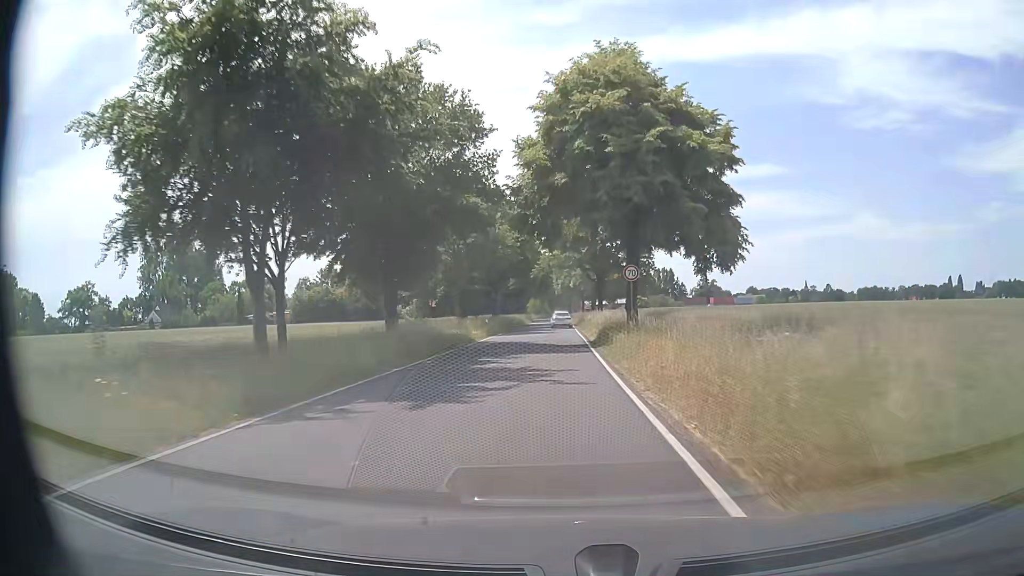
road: secondary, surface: asphalt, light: Day
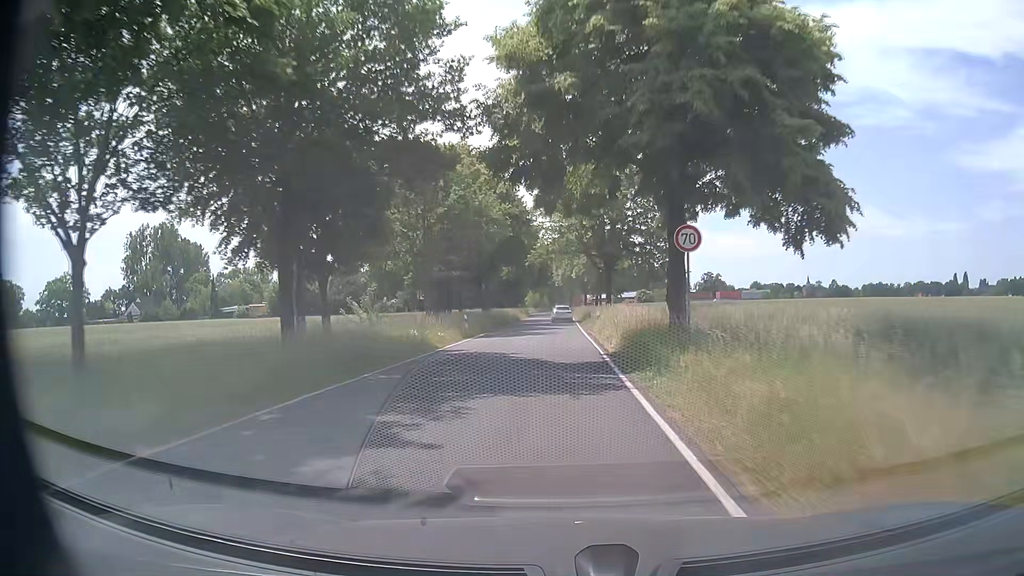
(0.0, +11.2) m; +1°
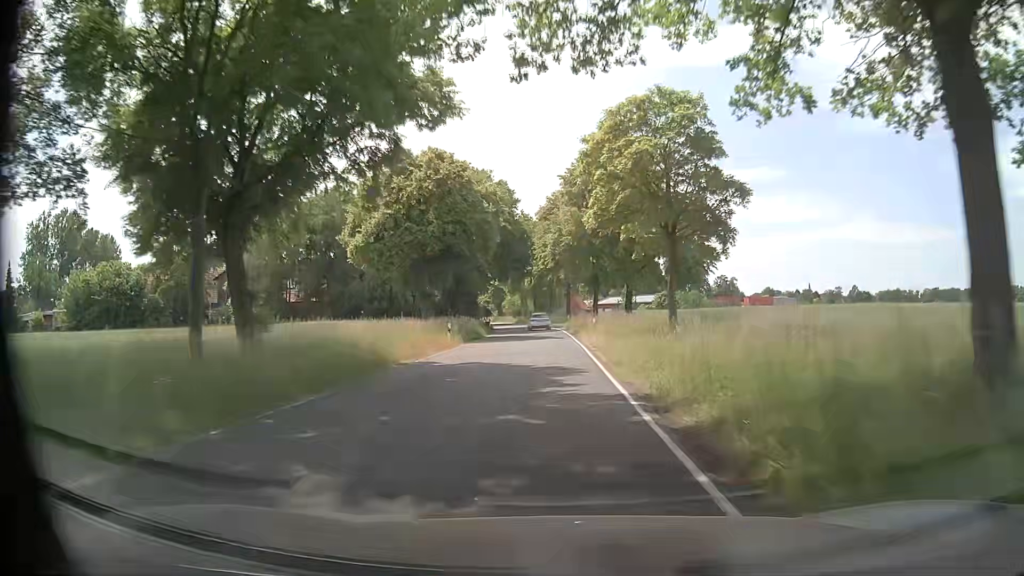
(-0.3, +54.5) m; 0°
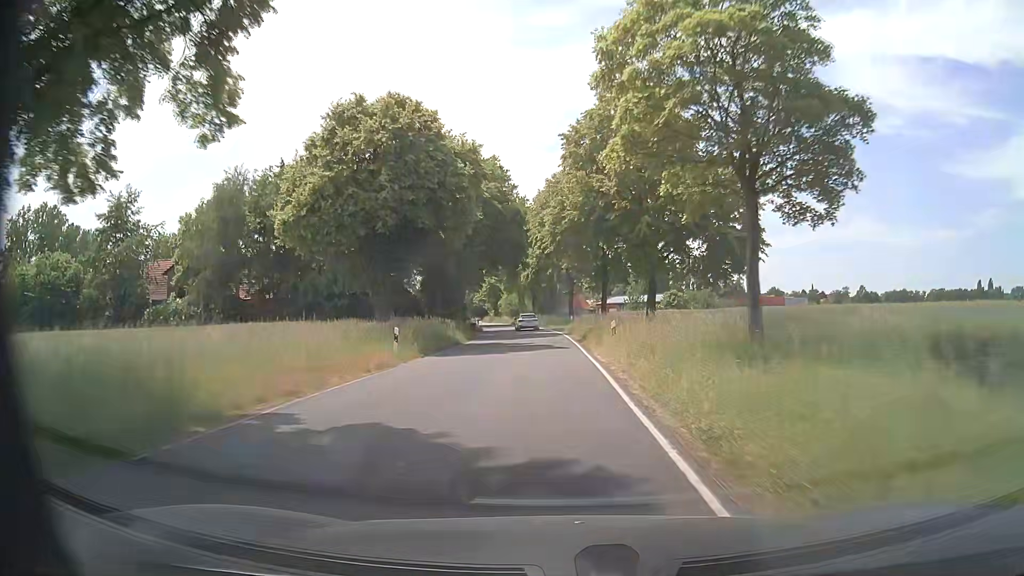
(0.0, +11.0) m; +1°
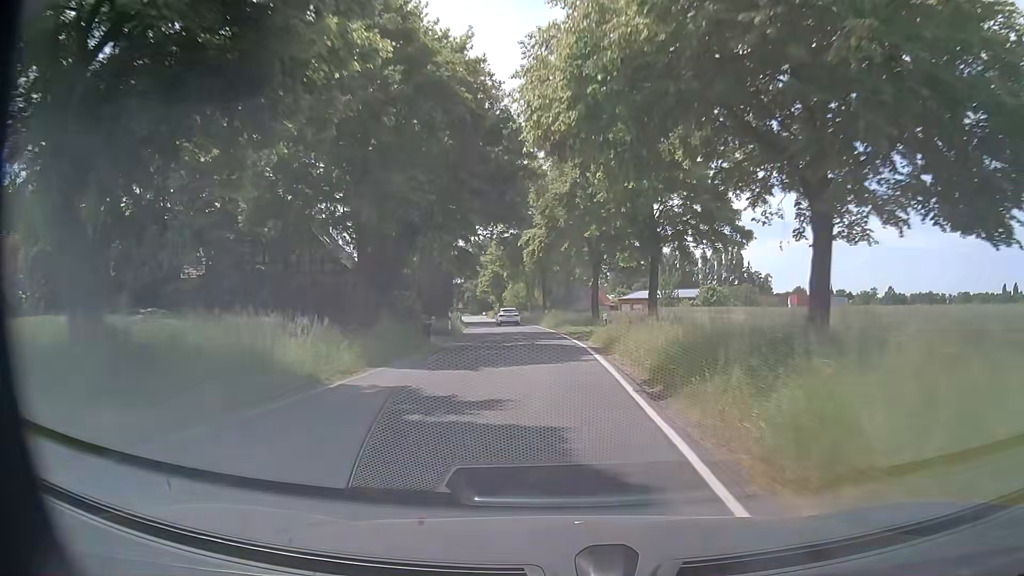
(-0.5, +21.9) m; -2°
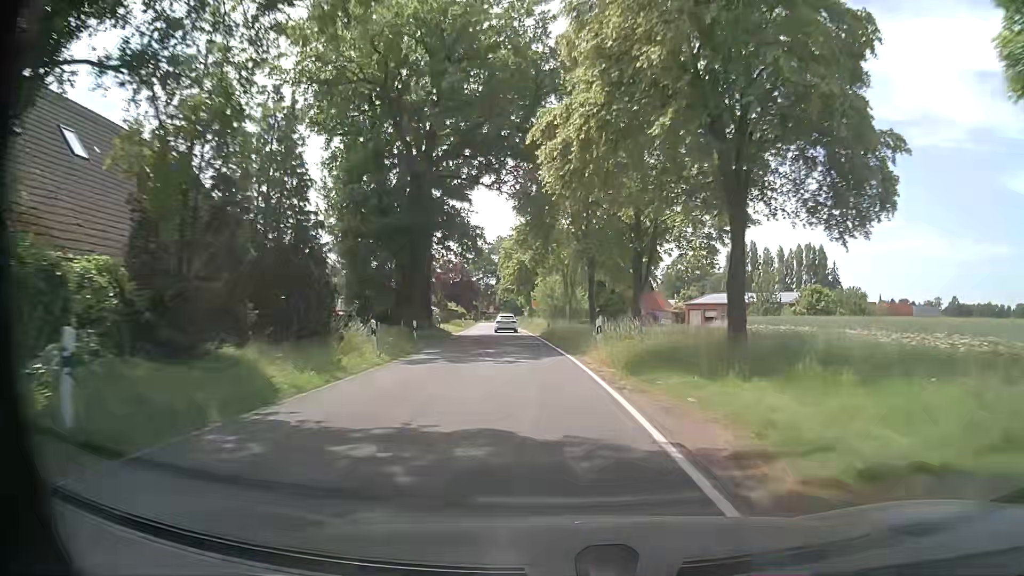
(-0.7, +31.6) m; -4°
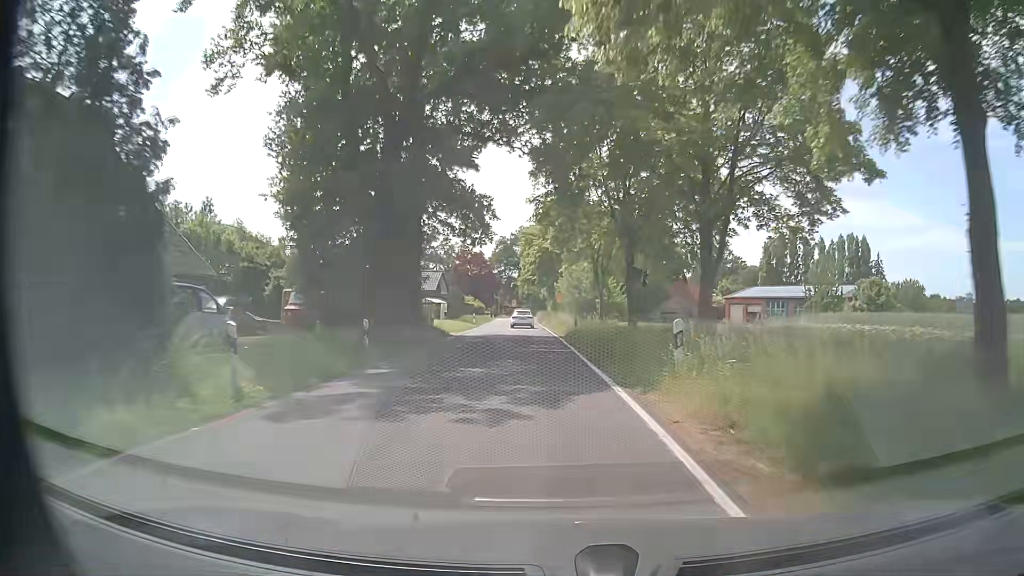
(-0.1, +10.3) m; -1°
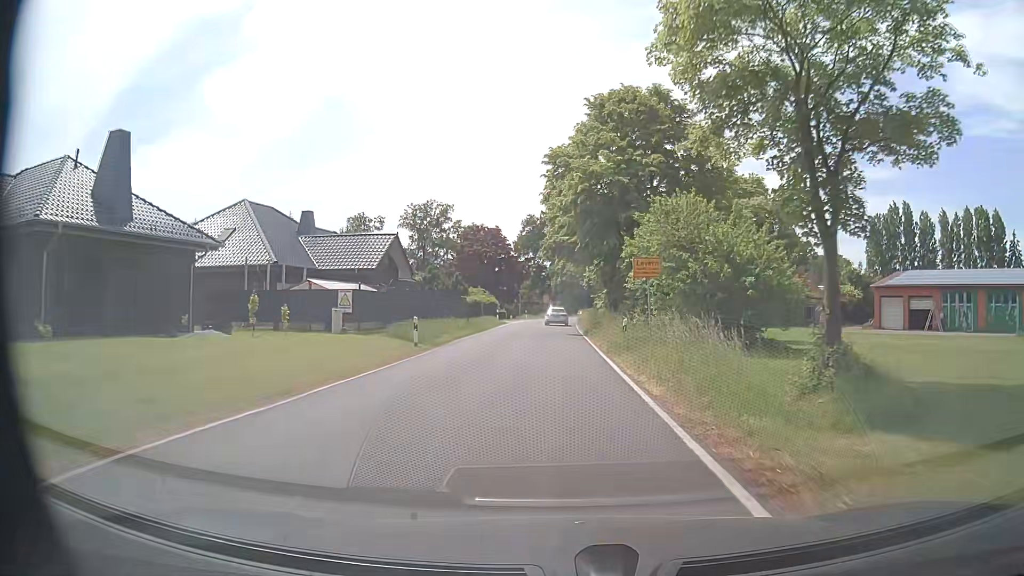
(-1.6, +37.0) m; -3°
(0, +10) (0, +20) (0, +30) (0, +40) (0, +50) (0, +60) (0, +70) (+1, +80) (+2, +90) (+4, +100) m
